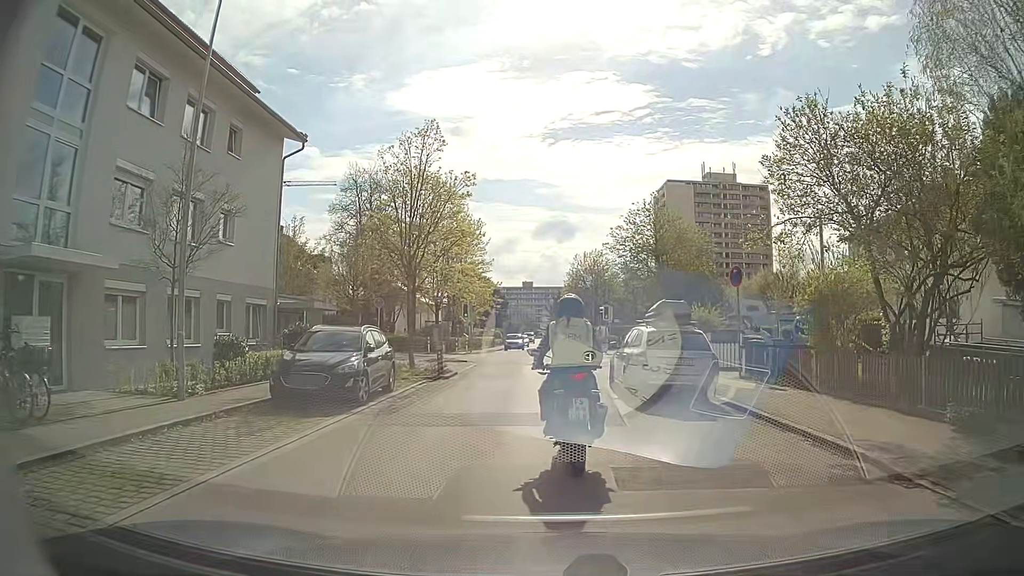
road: residential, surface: asphalt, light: Day
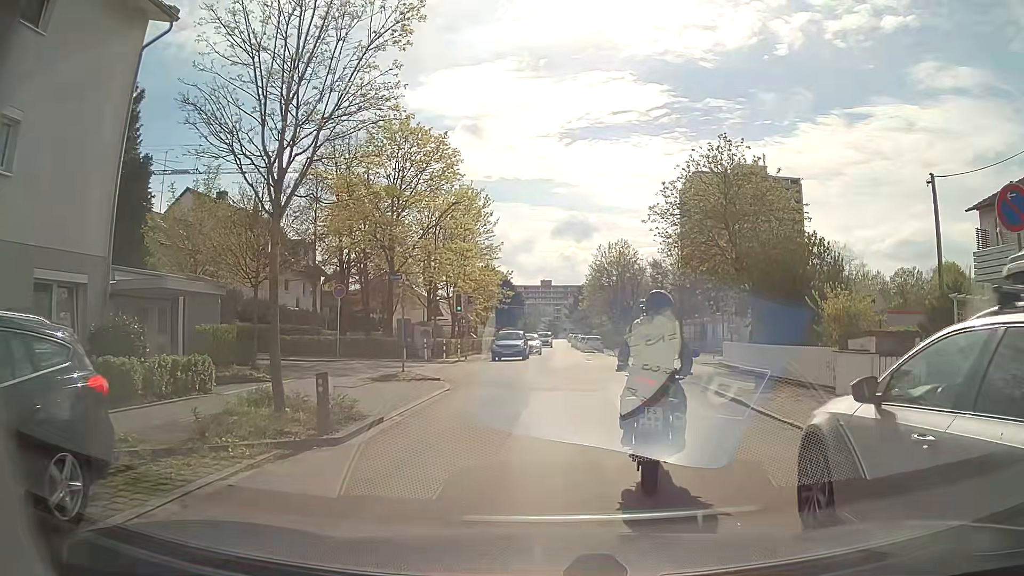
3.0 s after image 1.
(0.0, +11.4) m; -1°
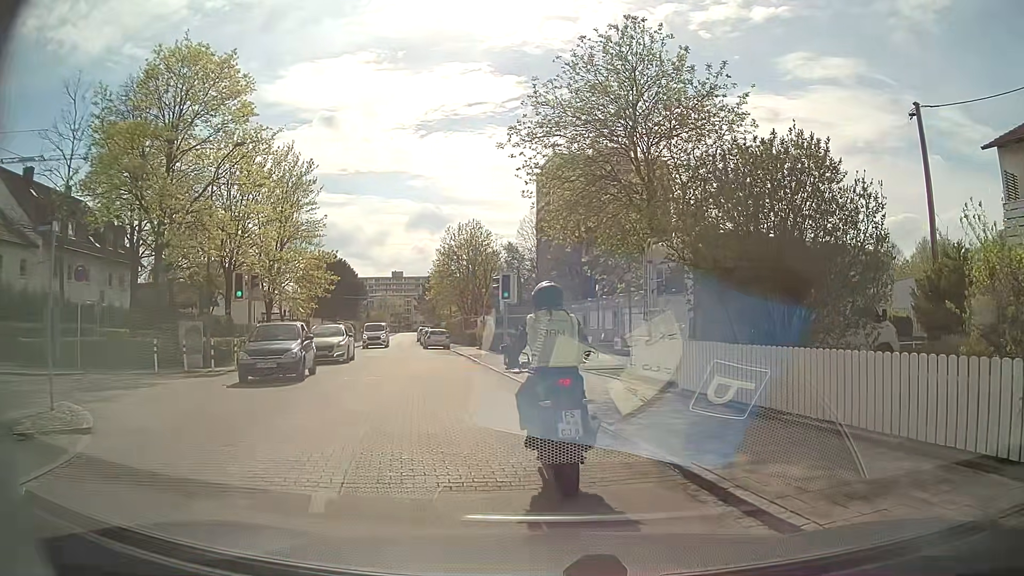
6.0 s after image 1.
(+0.9, +9.9) m; +13°
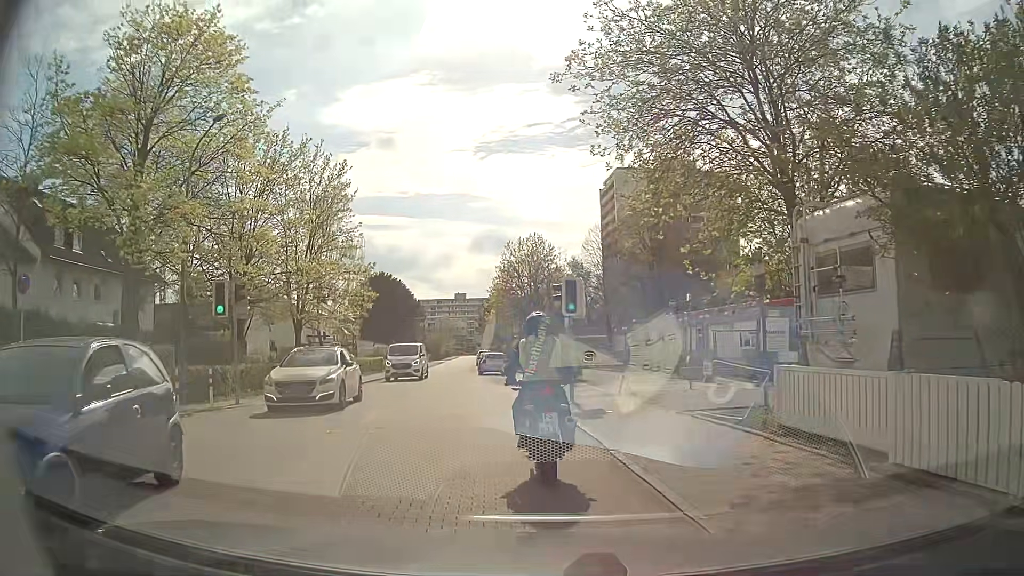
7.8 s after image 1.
(-0.2, +5.8) m; -7°
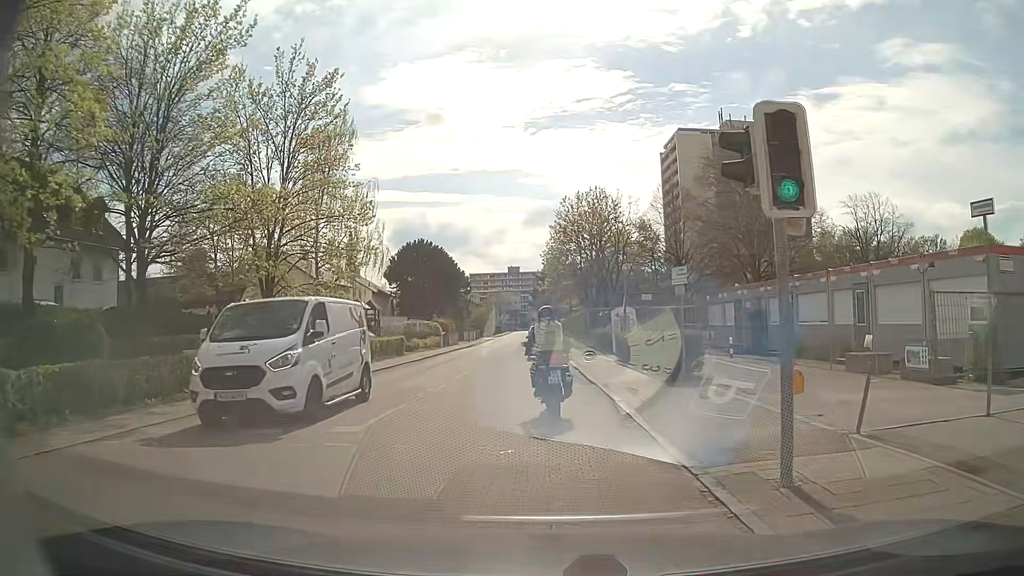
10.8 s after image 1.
(-0.7, +12.0) m; -5°
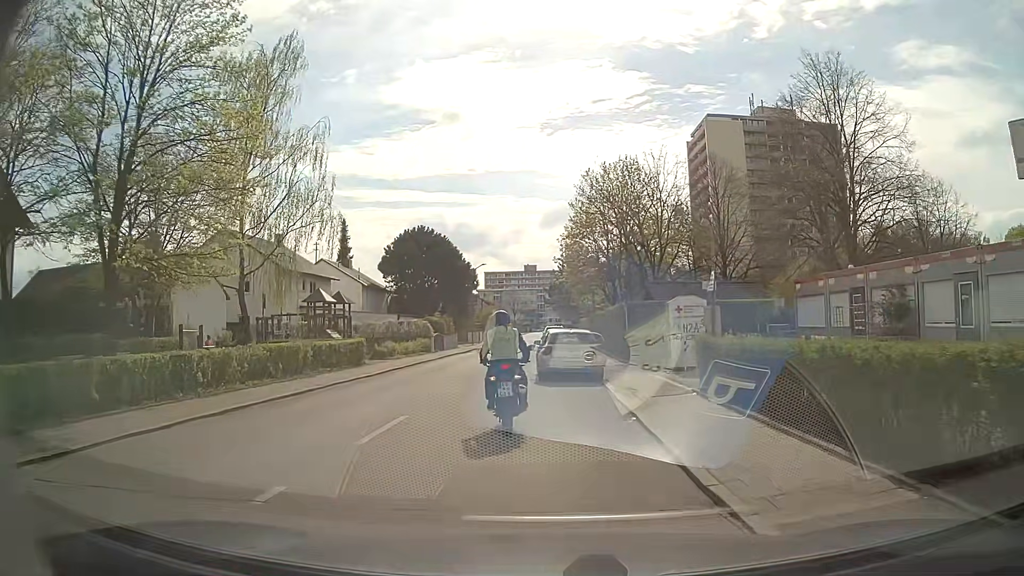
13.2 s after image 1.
(+0.1, +11.7) m; -1°
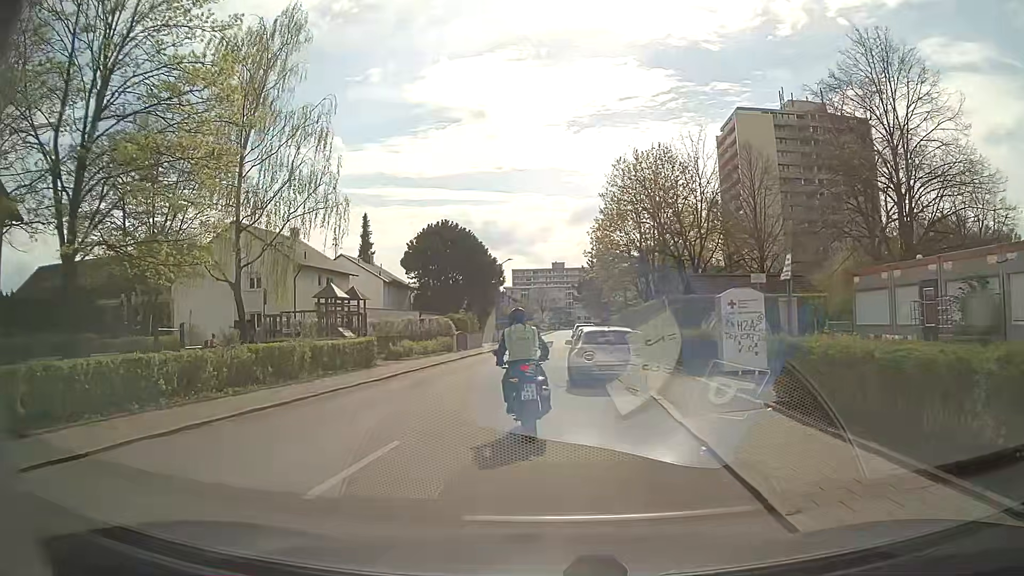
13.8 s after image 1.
(-0.1, +2.8) m; -3°
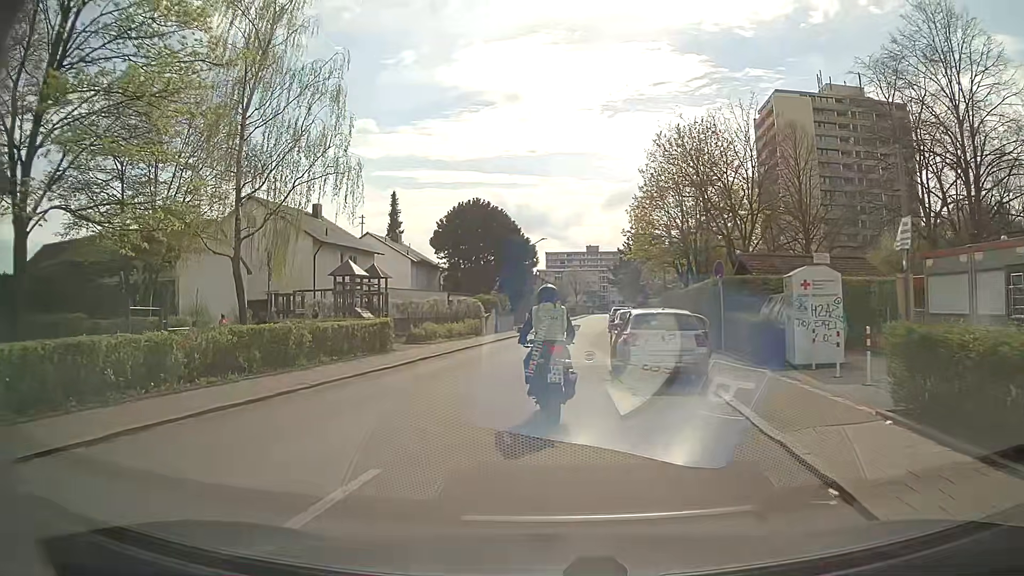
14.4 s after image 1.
(-0.1, +2.8) m; -1°
(-1, +10) (-1, +20) (0, +30) (0, +40) (+1, +50) (+2, +60) (+3, +70) (+4, +80) (+4, +90) (+4, +100) m
